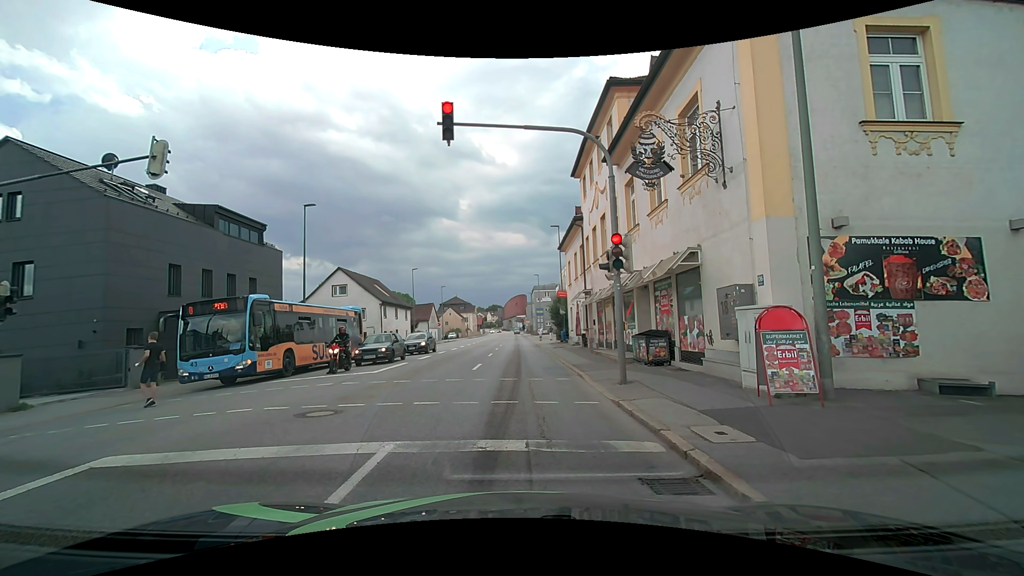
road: tertiary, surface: asphalt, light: Day
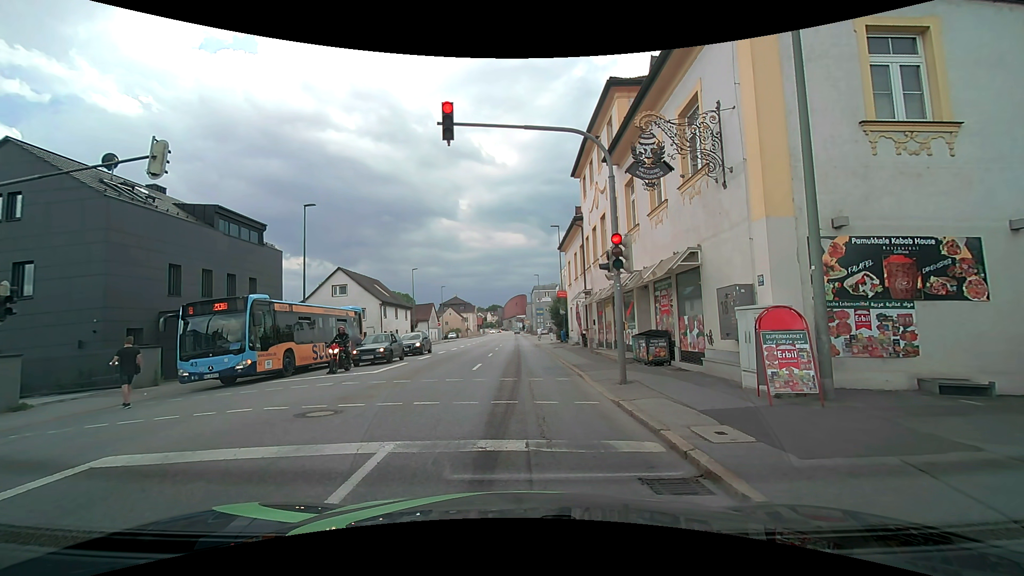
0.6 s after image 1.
(0.0, 0.0) m; 0°
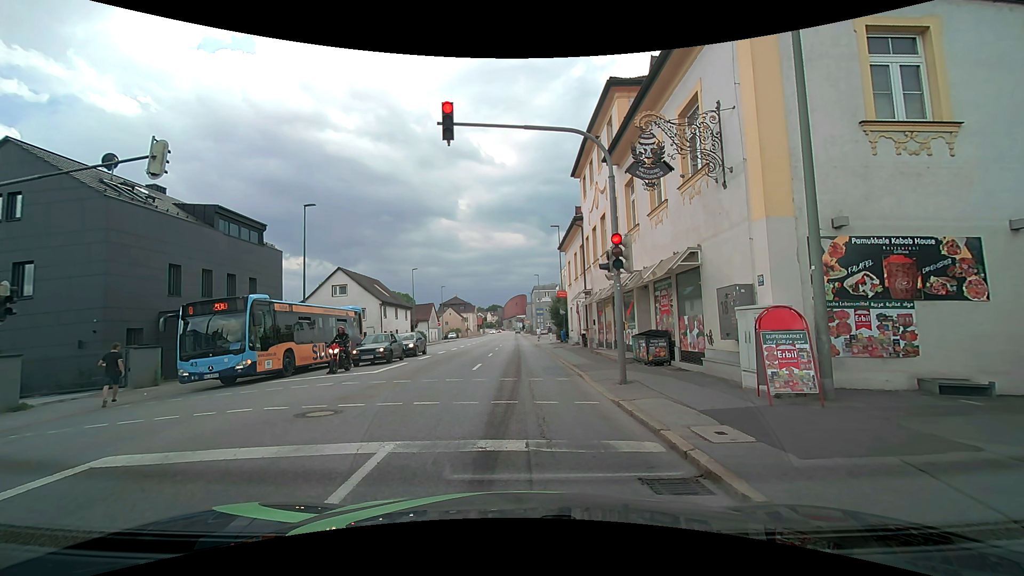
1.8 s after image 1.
(0.0, 0.0) m; 0°
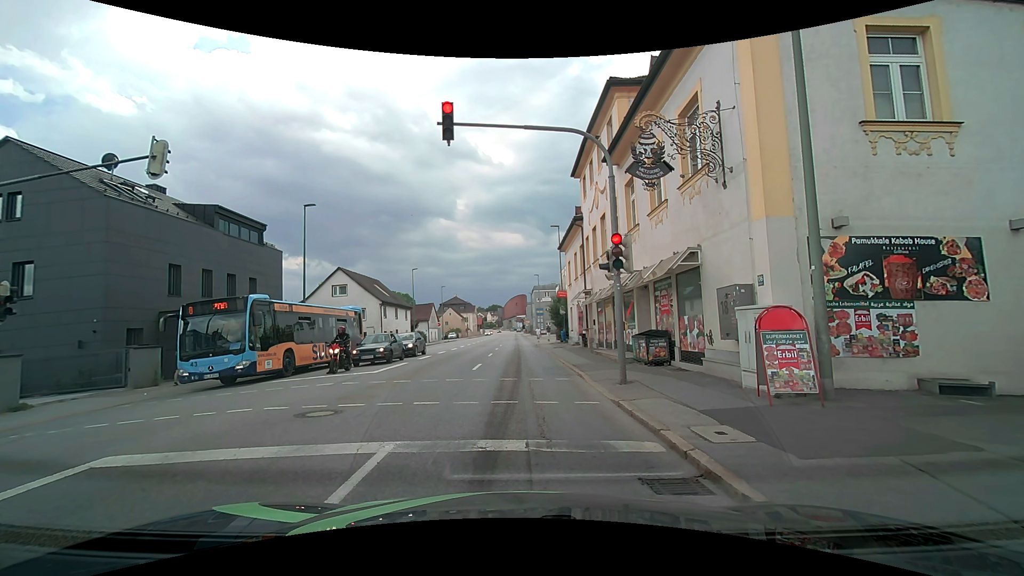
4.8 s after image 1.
(0.0, 0.0) m; 0°
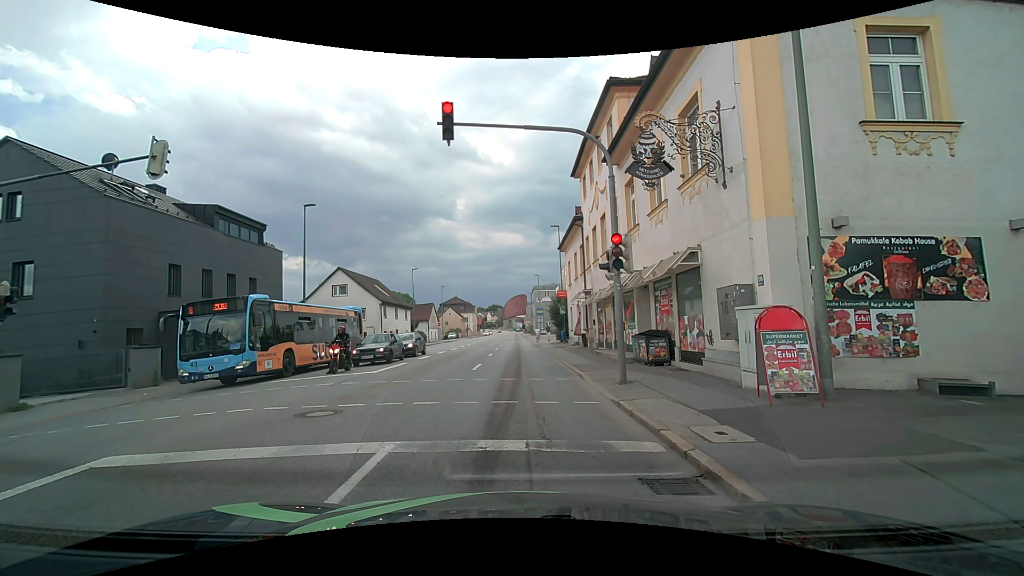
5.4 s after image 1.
(0.0, 0.0) m; 0°
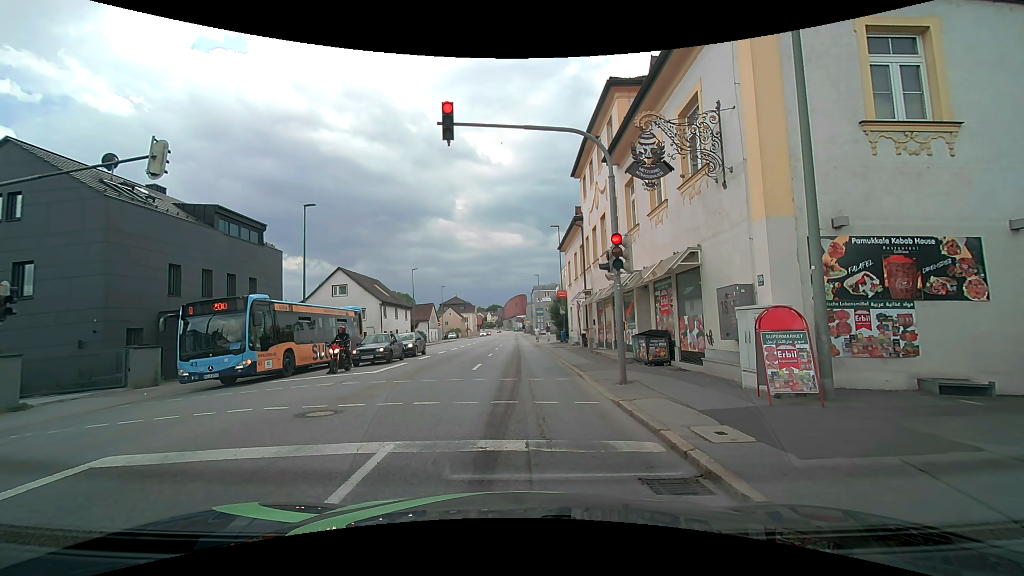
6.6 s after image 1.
(0.0, 0.0) m; 0°
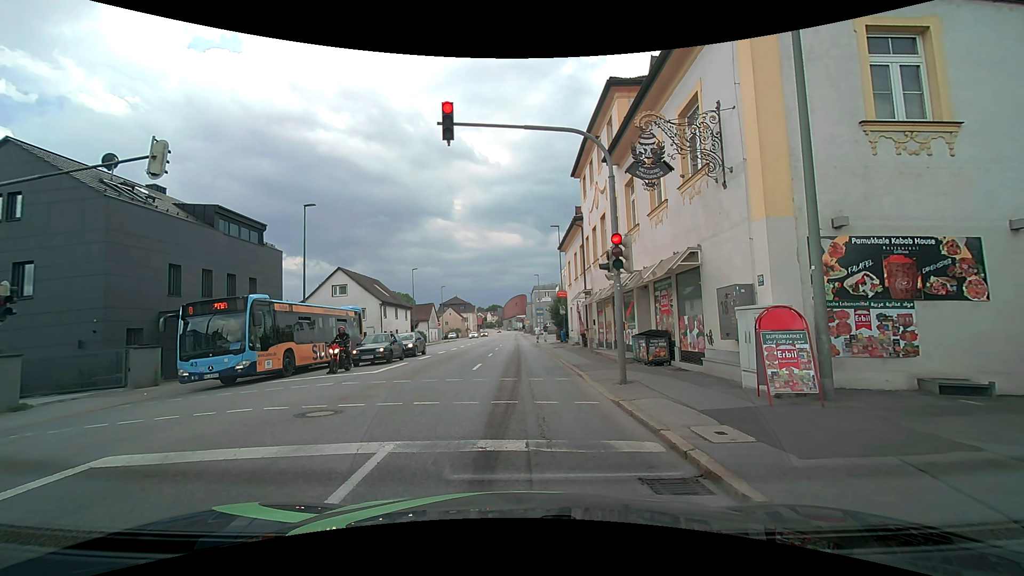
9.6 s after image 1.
(0.0, 0.0) m; 0°
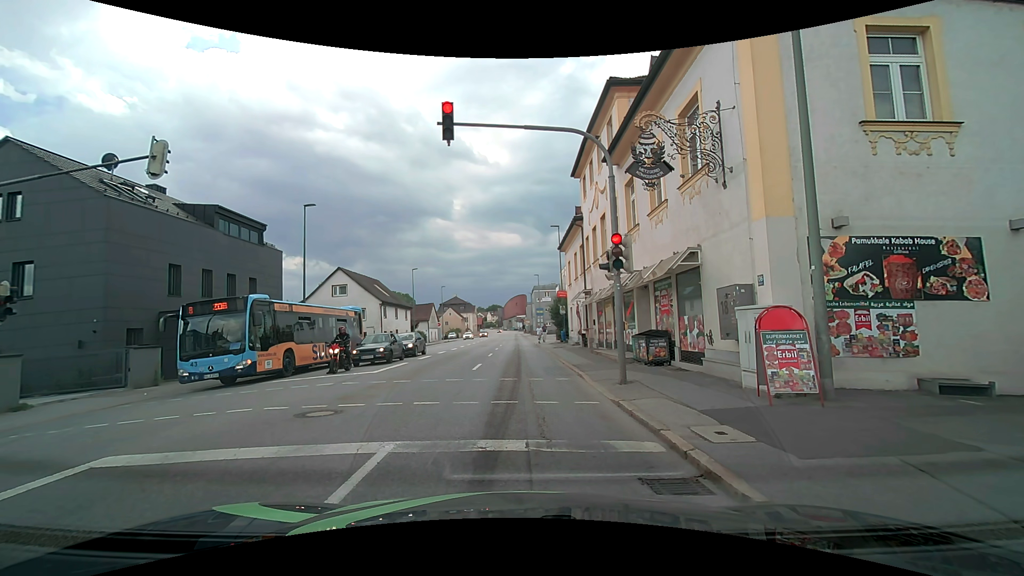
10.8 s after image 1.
(0.0, 0.0) m; 0°
(0, +10) (0, +20) (0, +30) (0, +40) (-1, +50) (-1, +60) (-1, +70) (-1, +80) (-1, +90) (-1, +100) m
